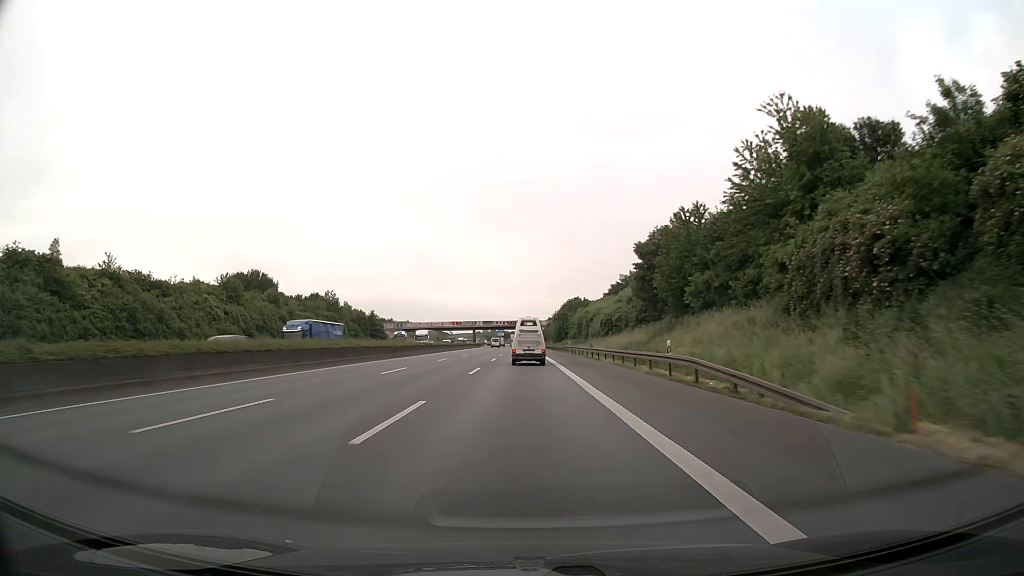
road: motorway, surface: asphalt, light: Day
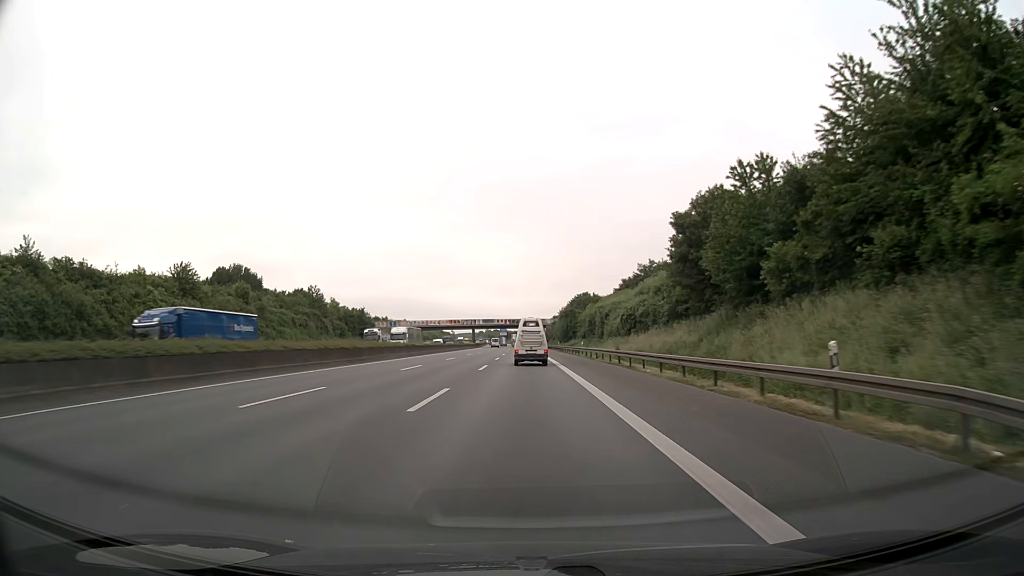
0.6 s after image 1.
(0.0, +14.1) m; 0°
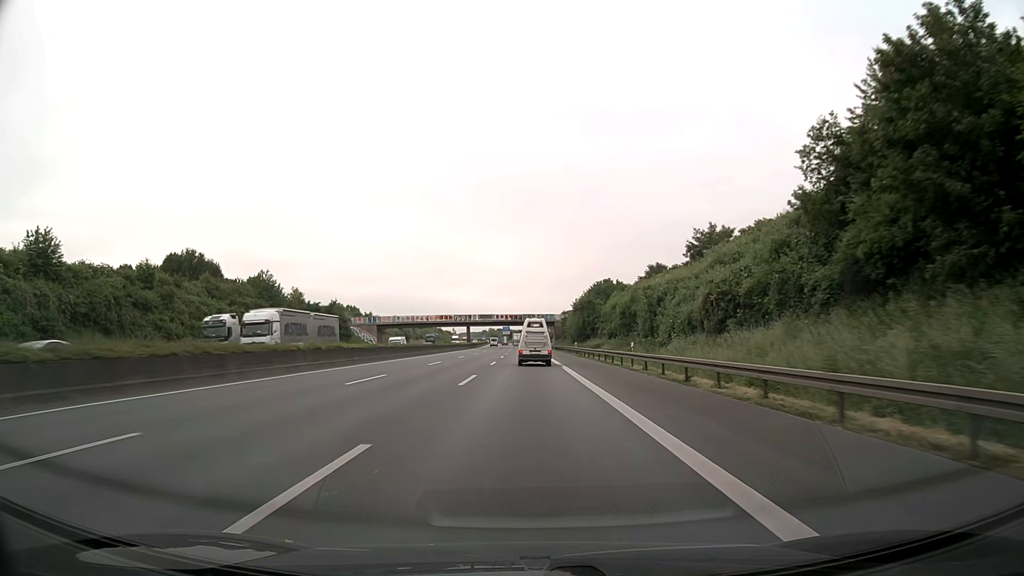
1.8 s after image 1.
(-0.1, +28.2) m; 0°
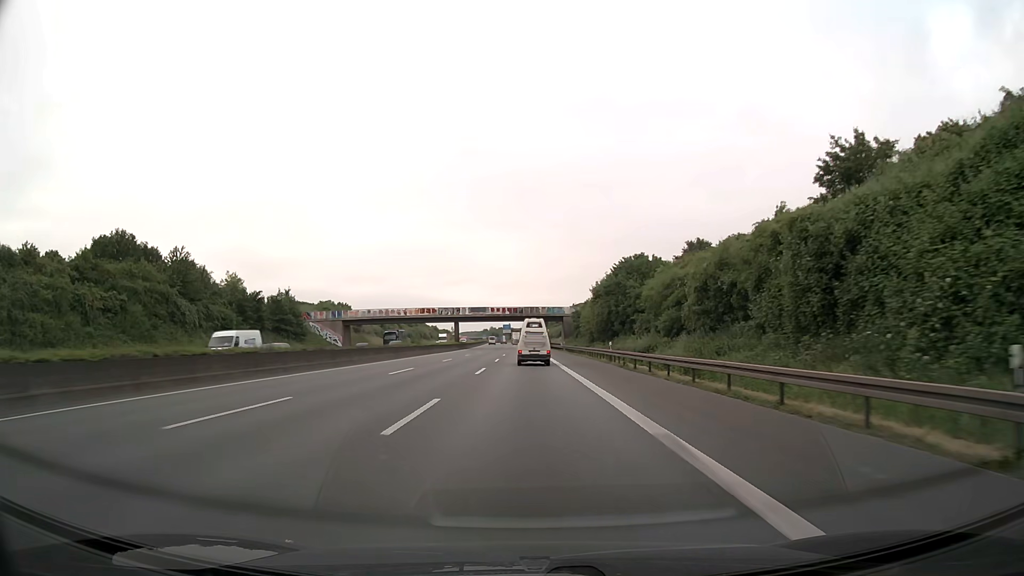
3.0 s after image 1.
(0.0, +28.4) m; 0°
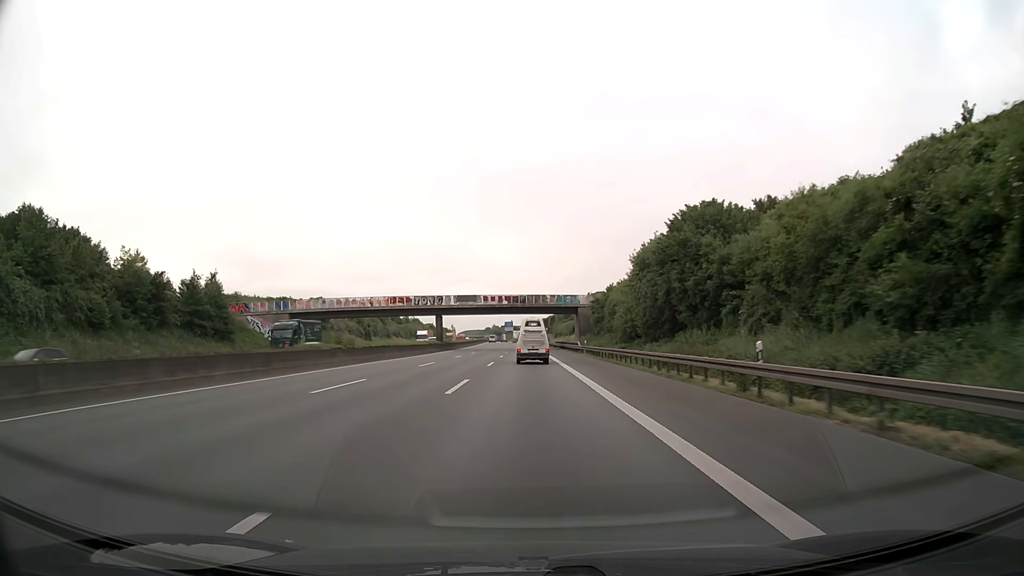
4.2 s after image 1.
(-0.1, +28.5) m; 0°
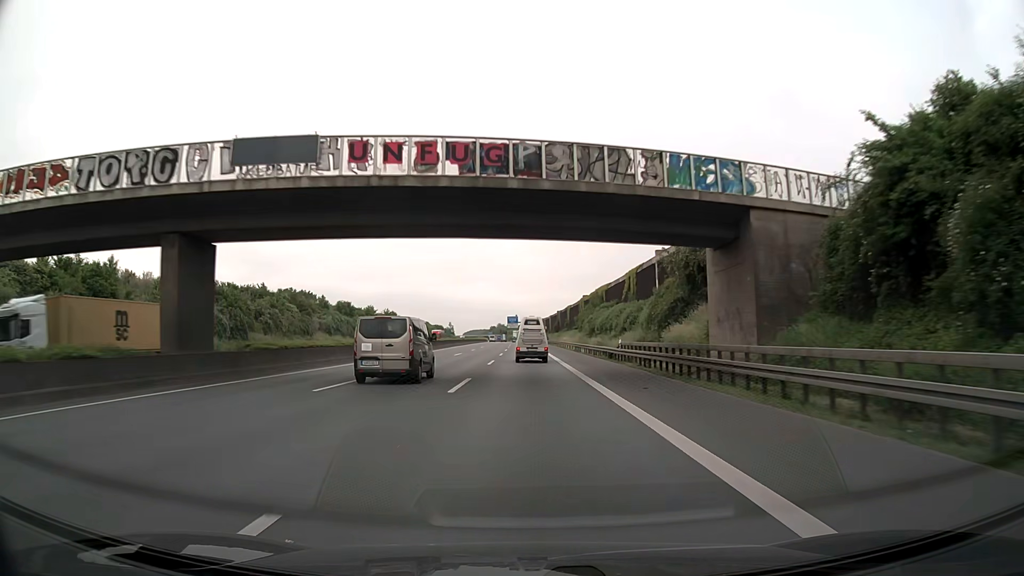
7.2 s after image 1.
(-0.5, +72.3) m; -1°
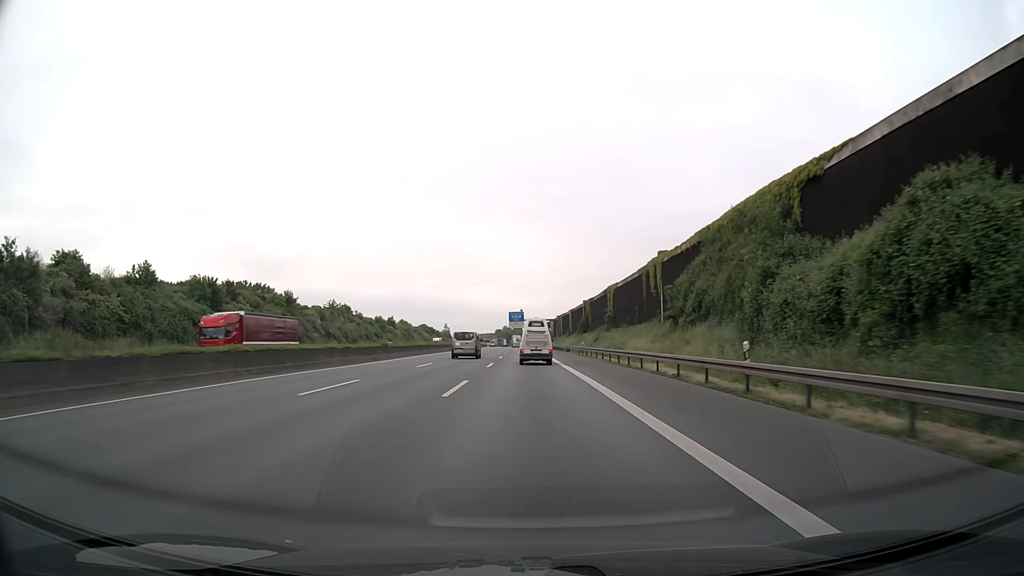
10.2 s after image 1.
(-0.5, +73.2) m; -1°
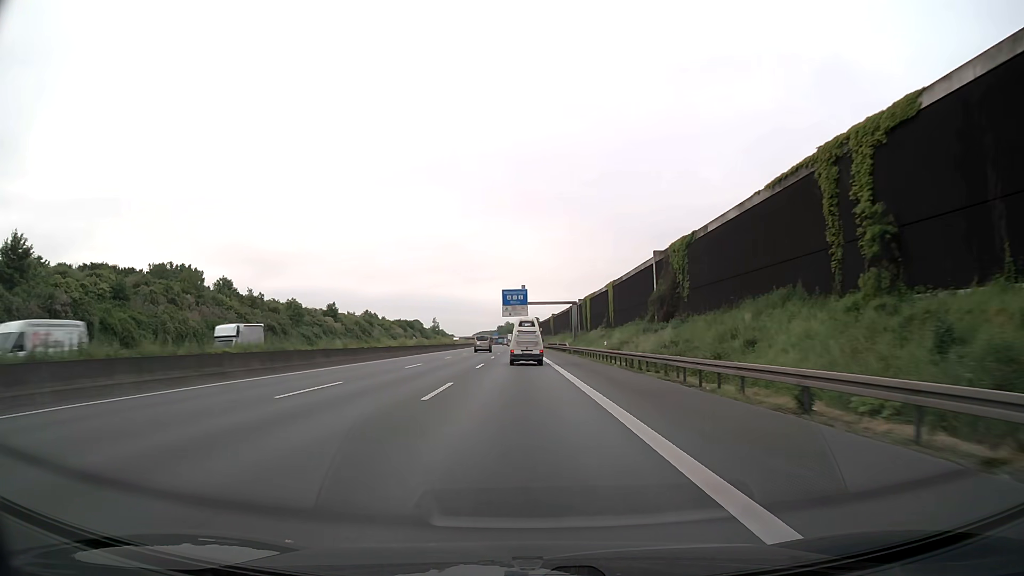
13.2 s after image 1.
(-0.2, +73.0) m; 0°
(0, +10) (0, +20) (0, +30) (0, +40) (0, +50) (0, +60) (-1, +70) (-1, +80) (-1, +90) (-1, +100) m
